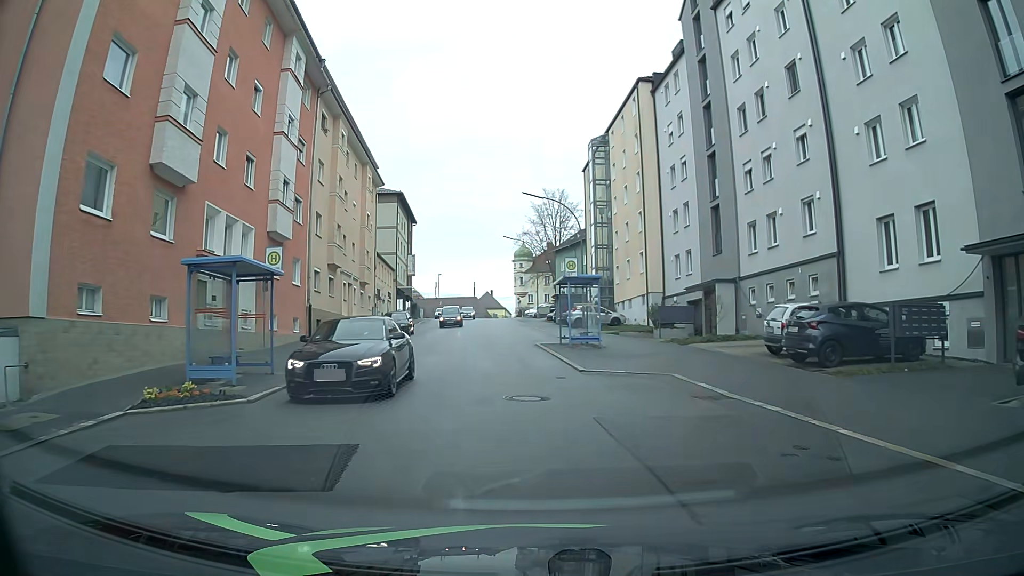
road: tertiary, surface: asphalt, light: Day
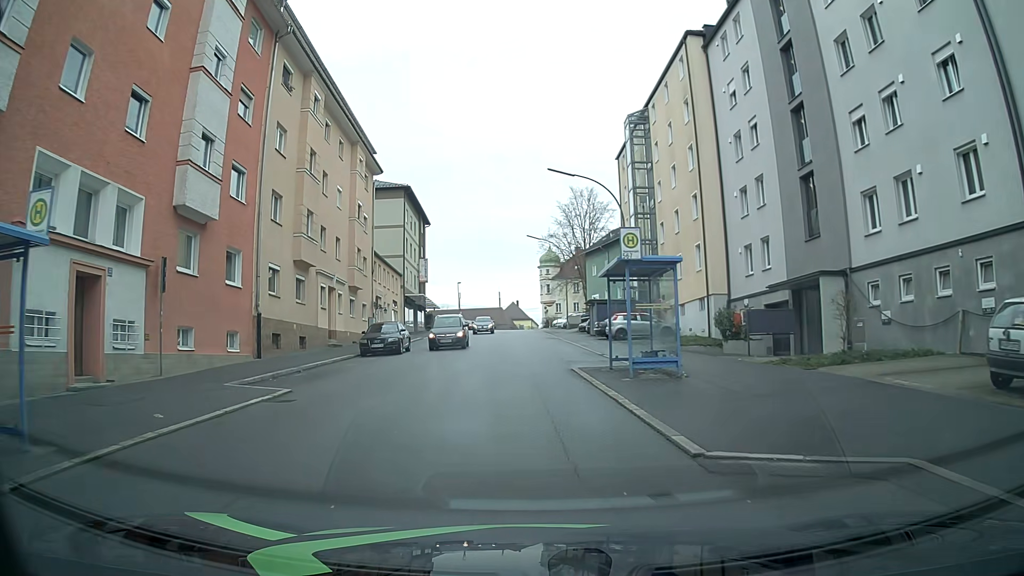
(-0.1, +9.4) m; -1°
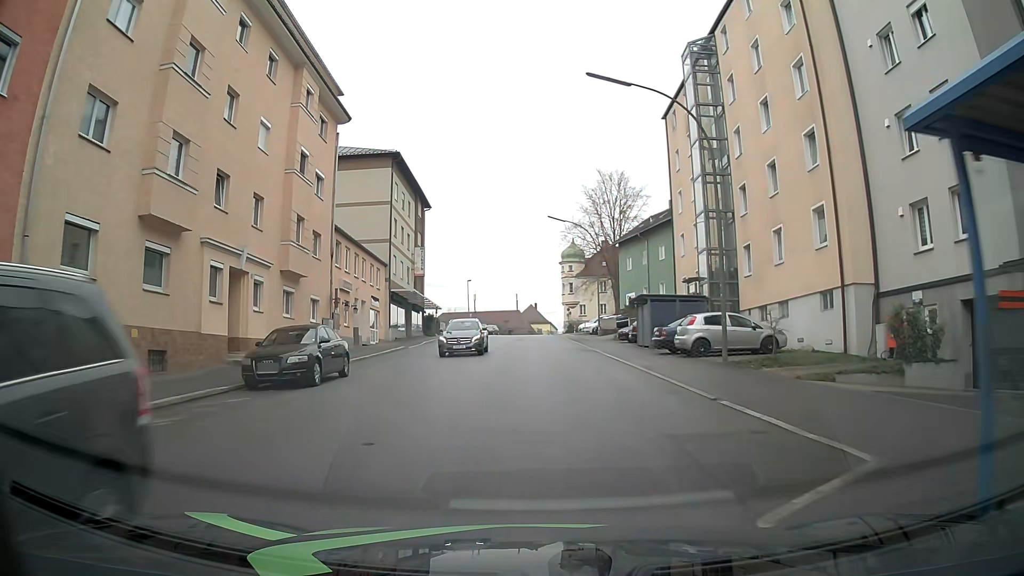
(-0.6, +13.8) m; -3°
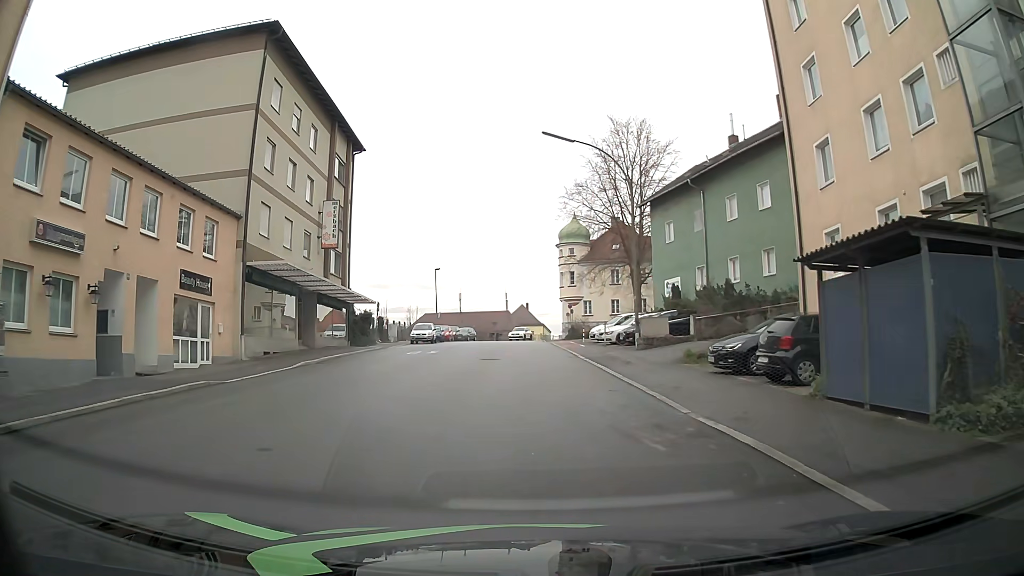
(+0.6, +23.3) m; +1°
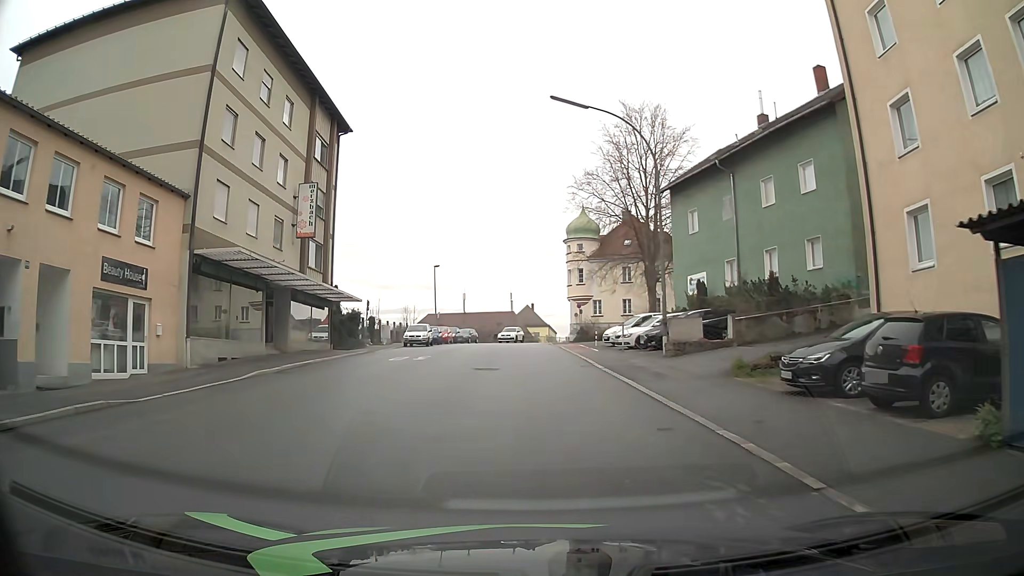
(0.0, +4.7) m; 0°
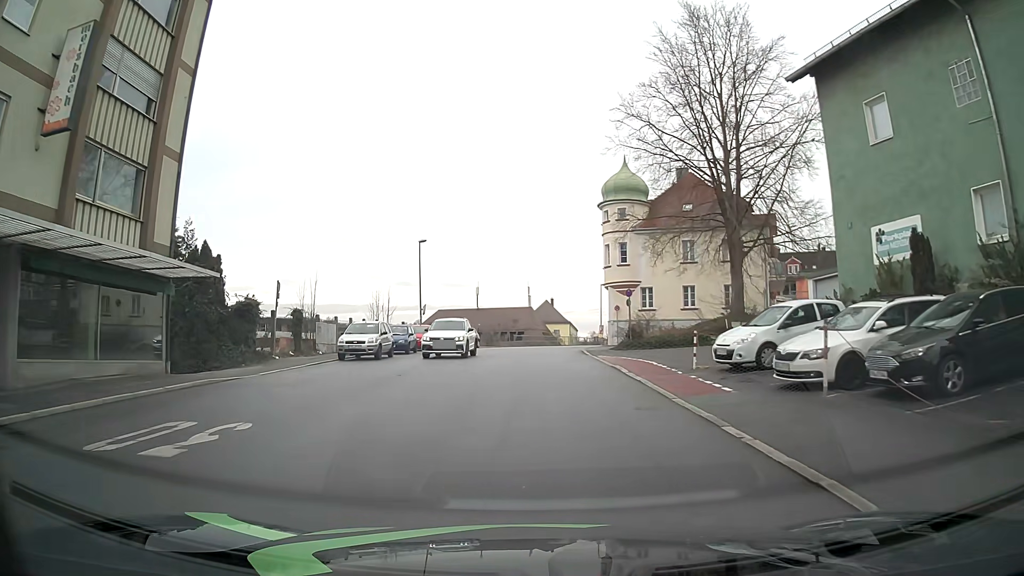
(-0.4, +19.1) m; -3°
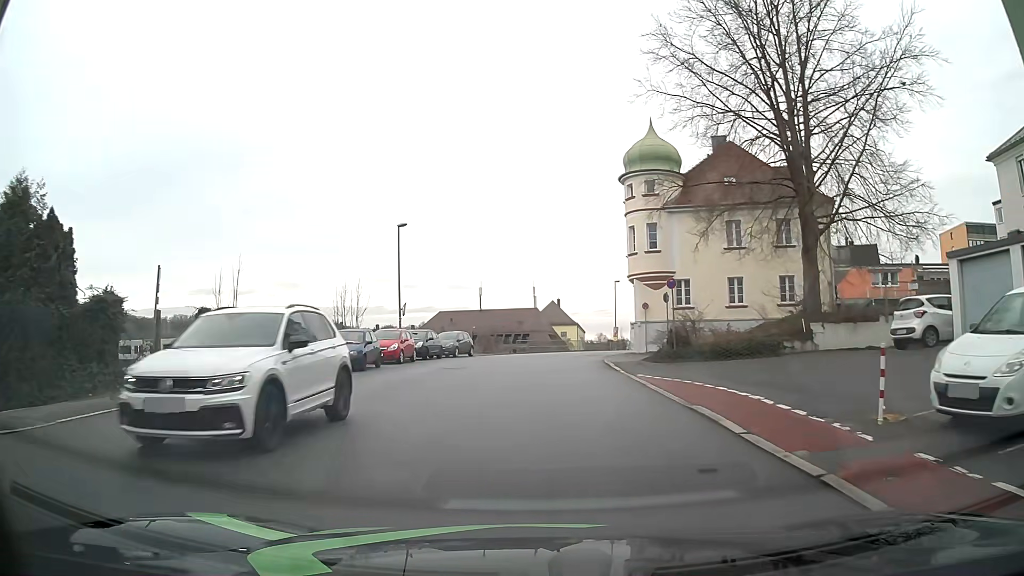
(+0.1, +9.6) m; 0°
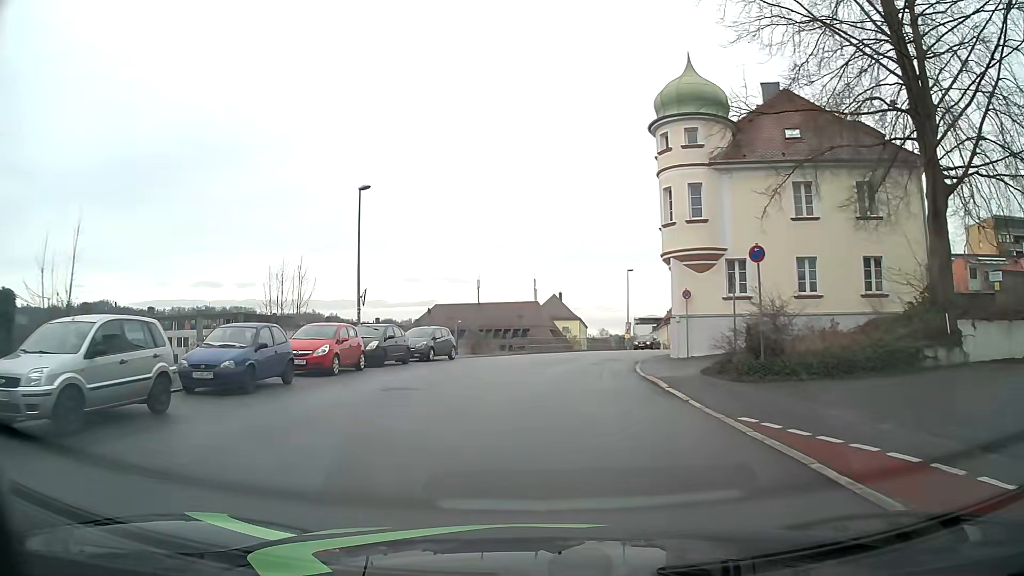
(+0.1, +9.6) m; 0°
(0, +10) (+1, +20) (+3, +30) (+6, +39) (+9, +49) (+13, +58) (+17, +67) (+20, +77) (+24, +86) (+28, +95) m
